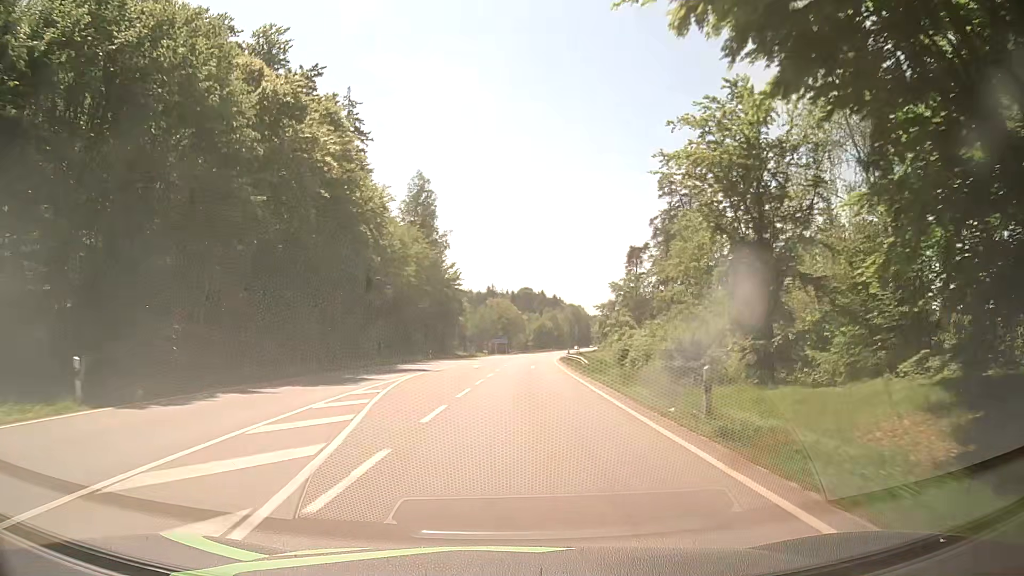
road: secondary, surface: asphalt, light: Day
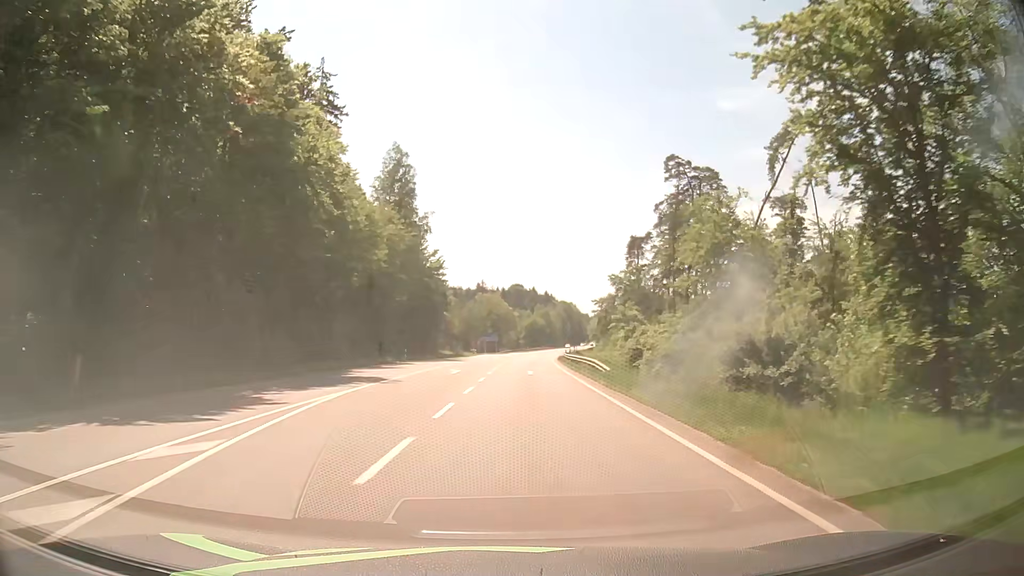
(+0.1, +10.8) m; +1°
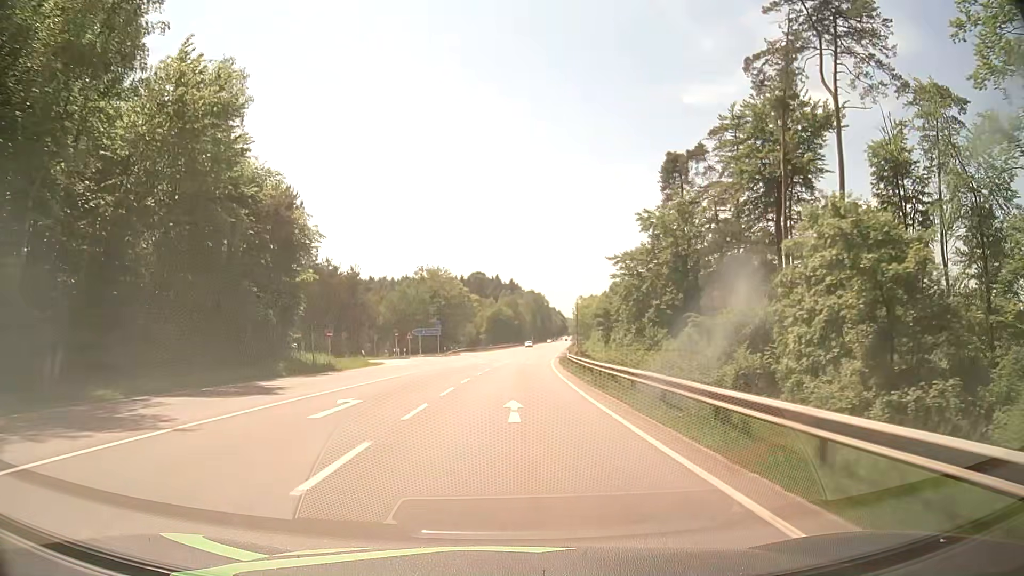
(+1.5, +54.1) m; +3°
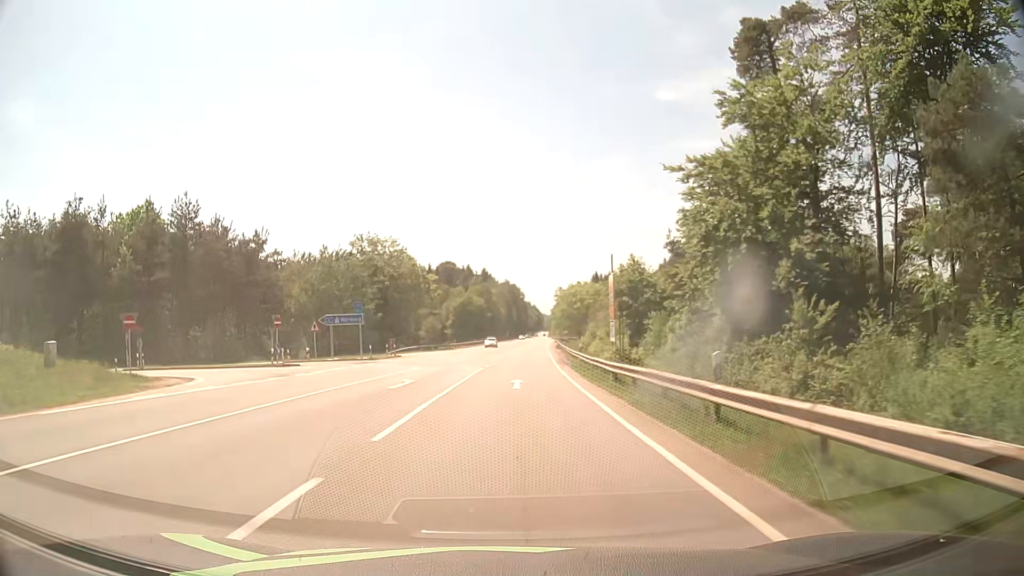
(+0.6, +32.4) m; +3°
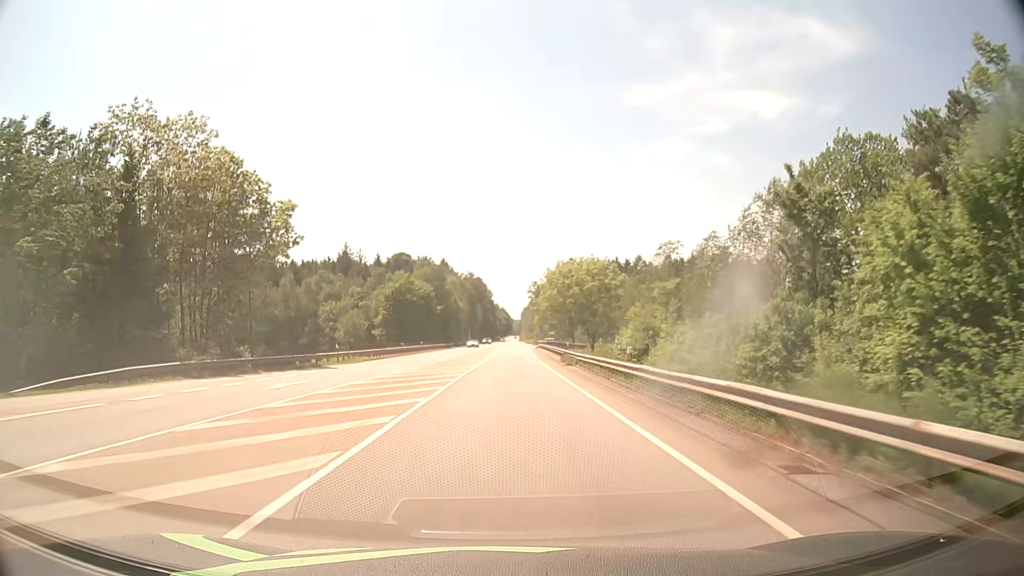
(+0.8, +53.9) m; +2°
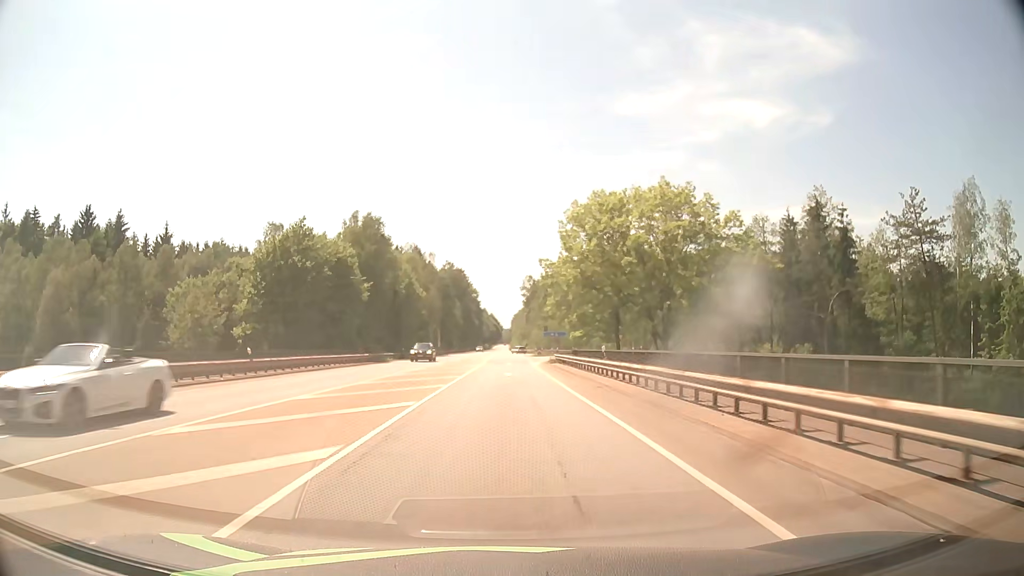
(+0.4, +53.7) m; +1°
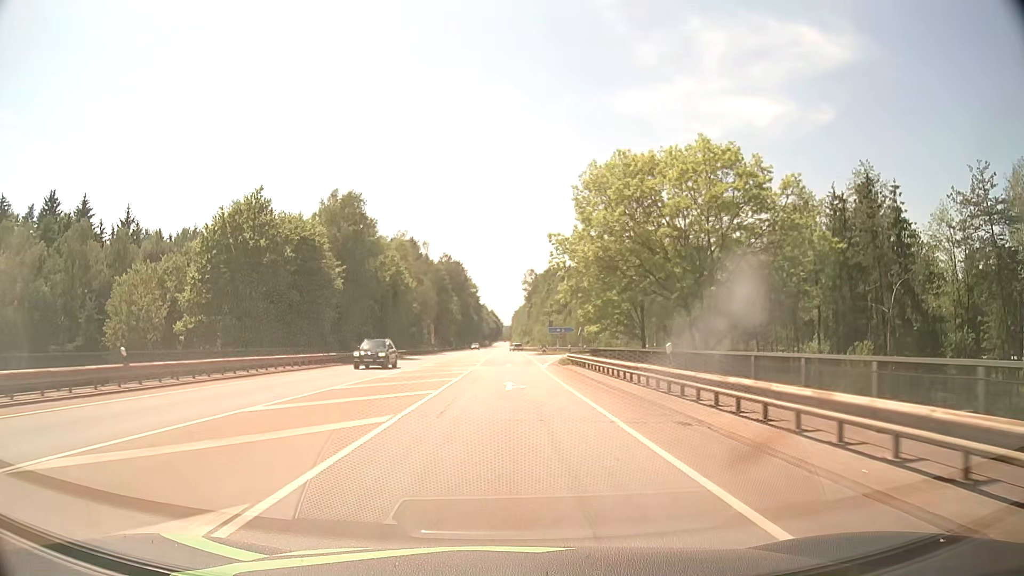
(0.0, +10.7) m; 0°
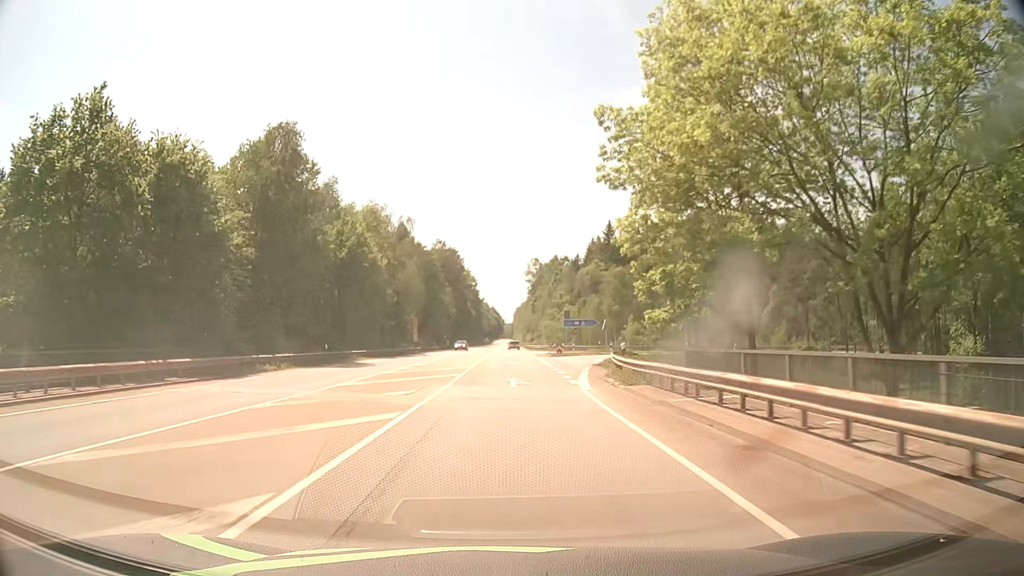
(-0.1, +21.4) m; 0°
(0, +10) (0, +20) (0, +30) (0, +40) (0, +50) (0, +60) (0, +70) (0, +80) (0, +90) (0, +100) m
